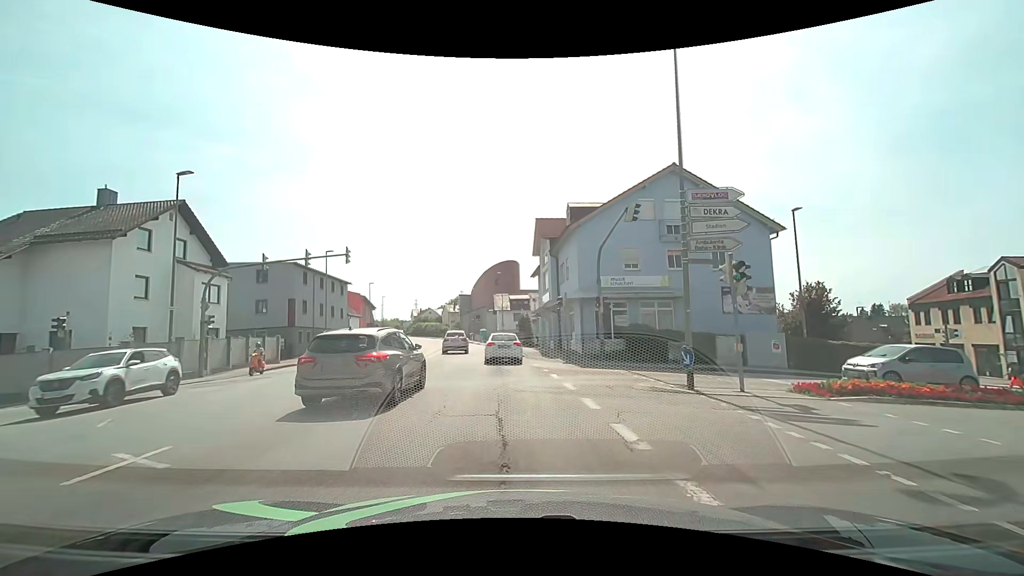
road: tertiary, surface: asphalt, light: Day
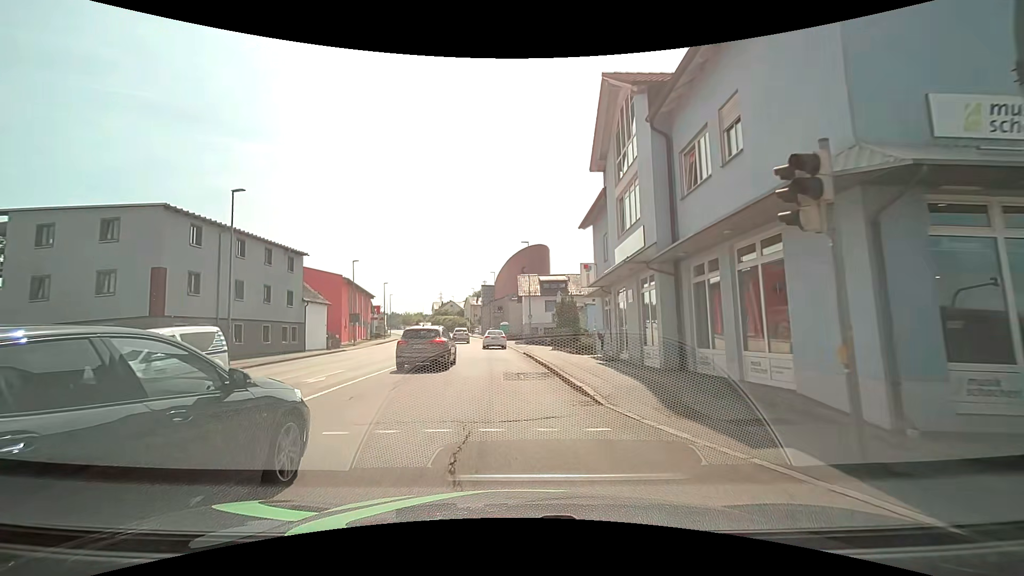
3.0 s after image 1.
(-0.5, +21.4) m; -3°
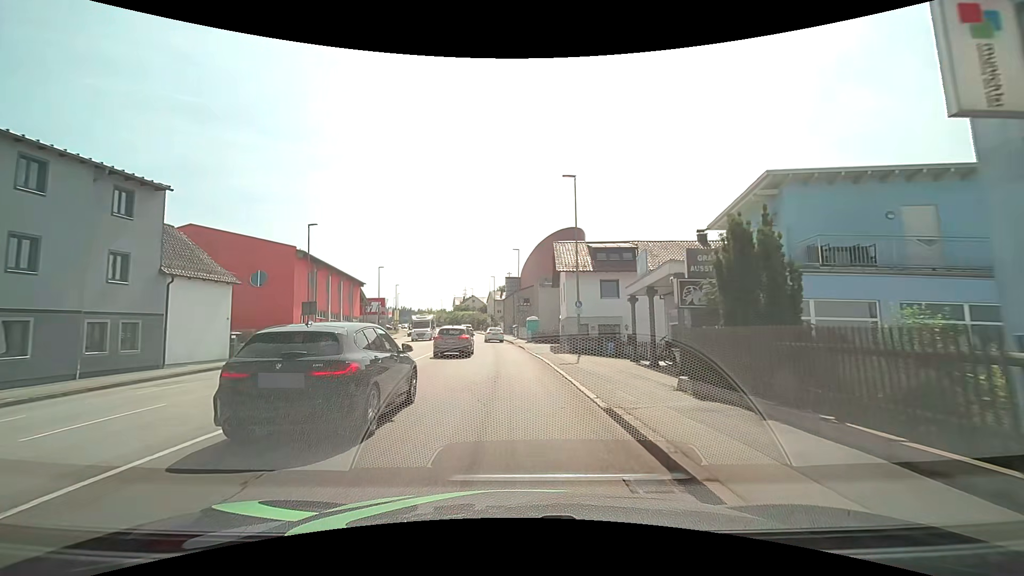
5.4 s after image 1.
(-0.5, +20.8) m; -3°
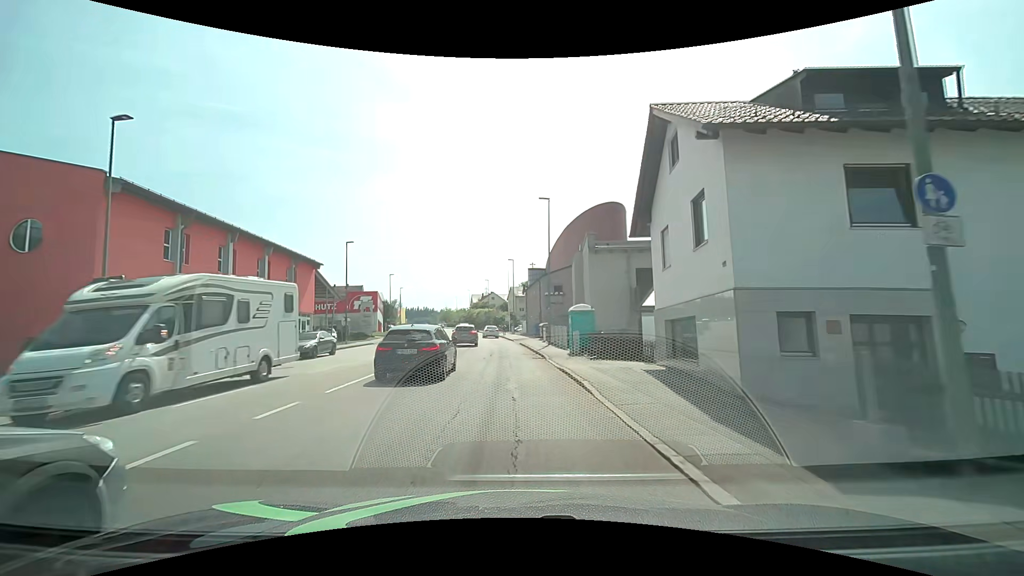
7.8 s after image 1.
(-0.5, +22.5) m; -3°
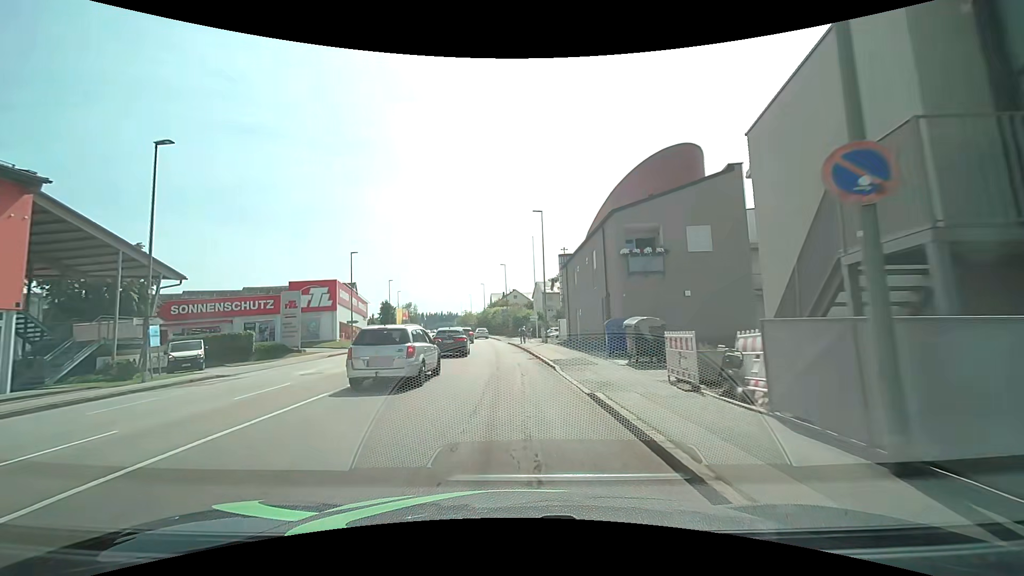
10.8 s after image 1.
(-0.7, +29.9) m; -3°
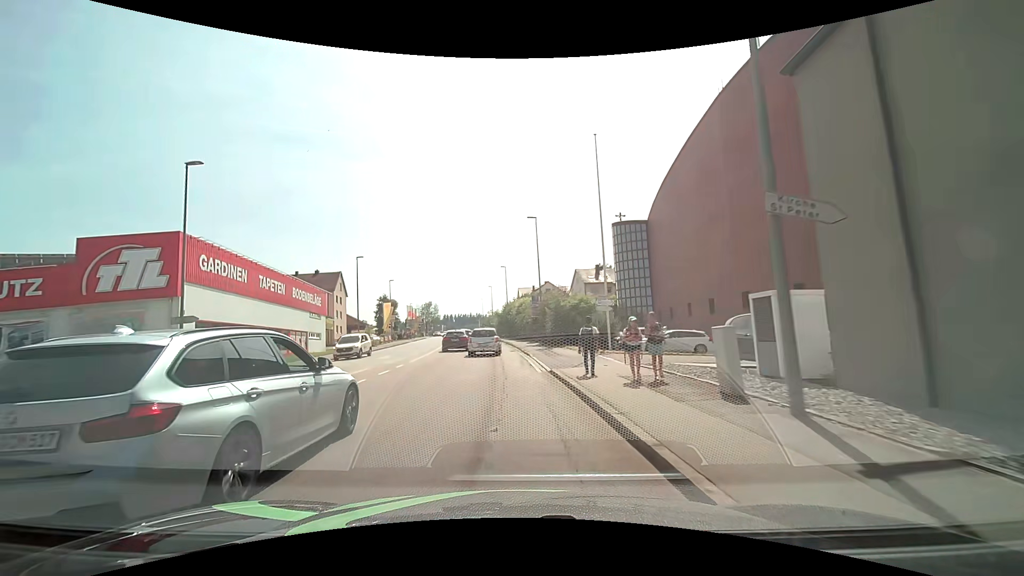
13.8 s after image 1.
(-0.7, +31.1) m; -3°
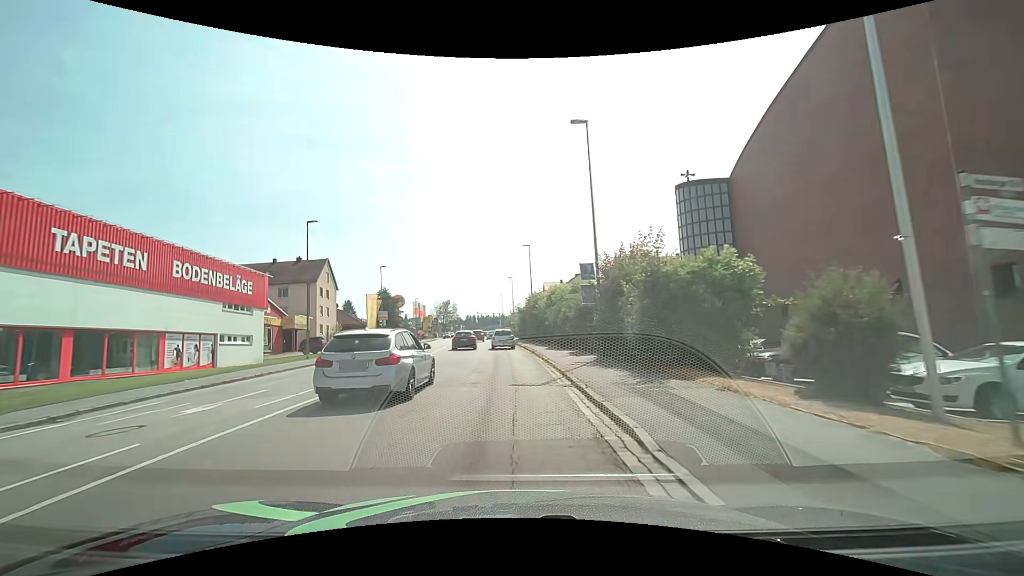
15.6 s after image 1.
(-0.4, +19.0) m; -2°
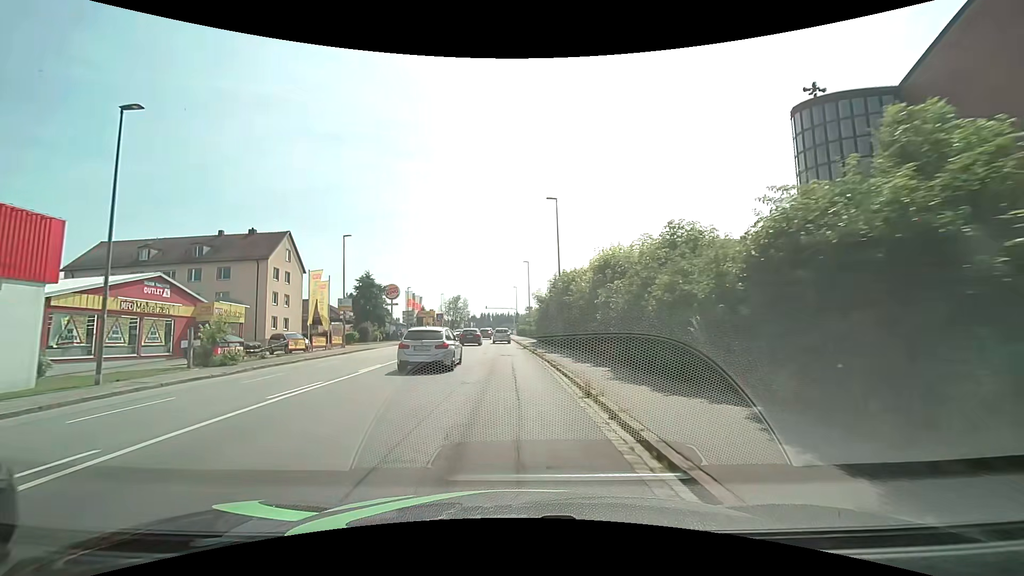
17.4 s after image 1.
(-0.4, +19.2) m; -2°
(0, +10) (0, +20) (-1, +30) (-1, +40) (-2, +50) (-2, +60) (-2, +70) (-3, +80) (-3, +90) (-4, +100) m
